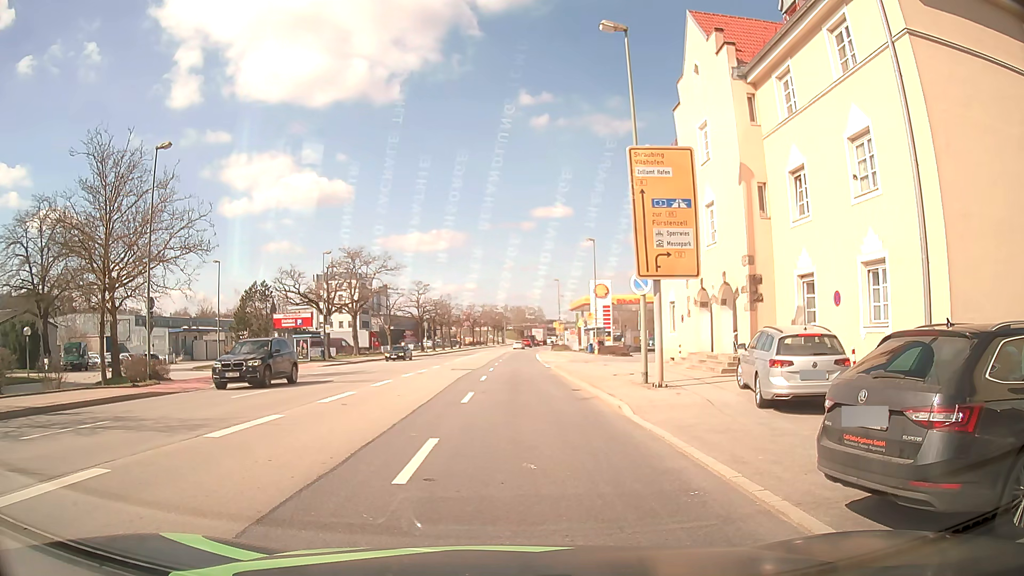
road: primary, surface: asphalt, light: Day
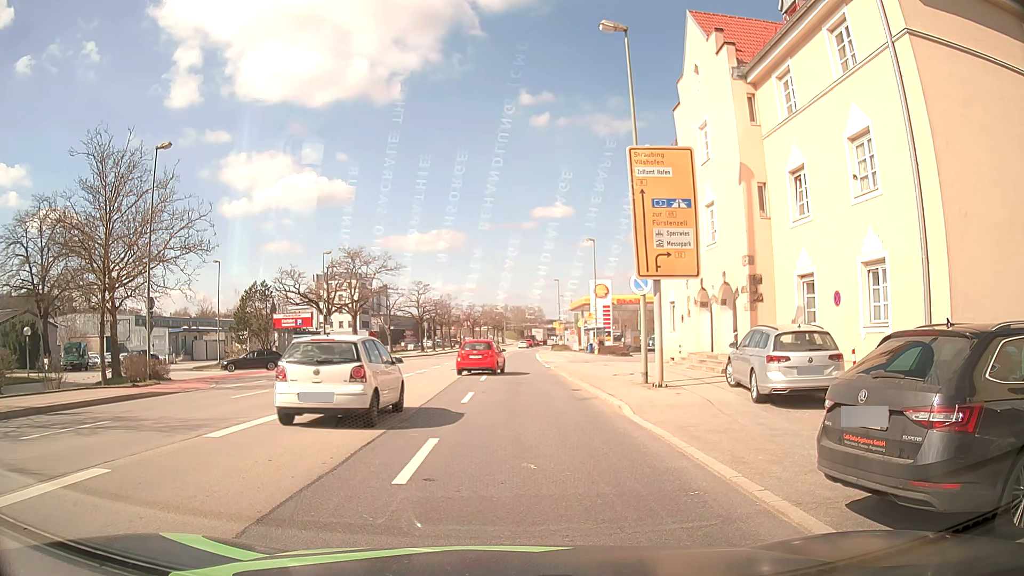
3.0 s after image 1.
(0.0, 0.0) m; 0°
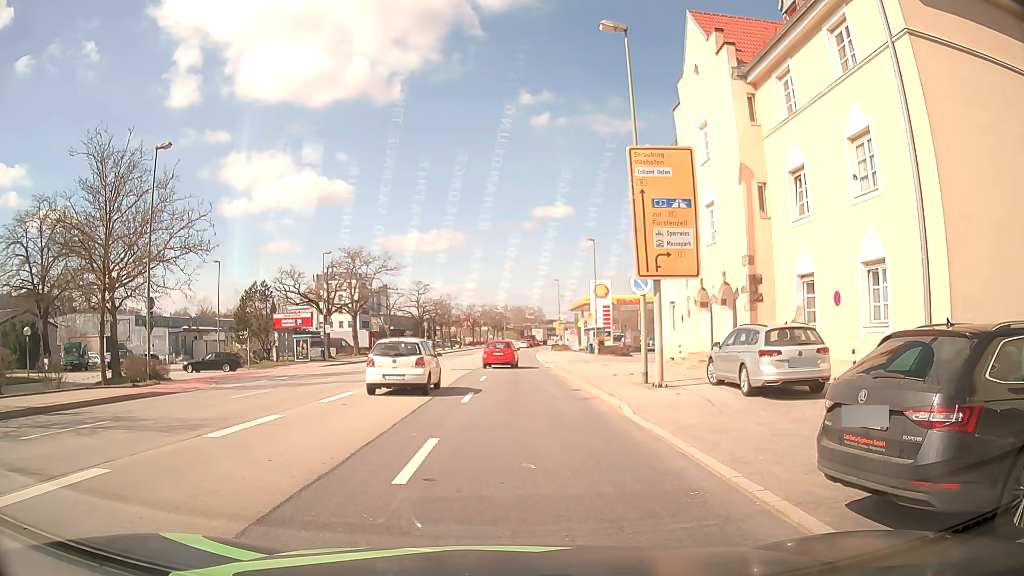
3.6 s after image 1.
(0.0, 0.0) m; 0°
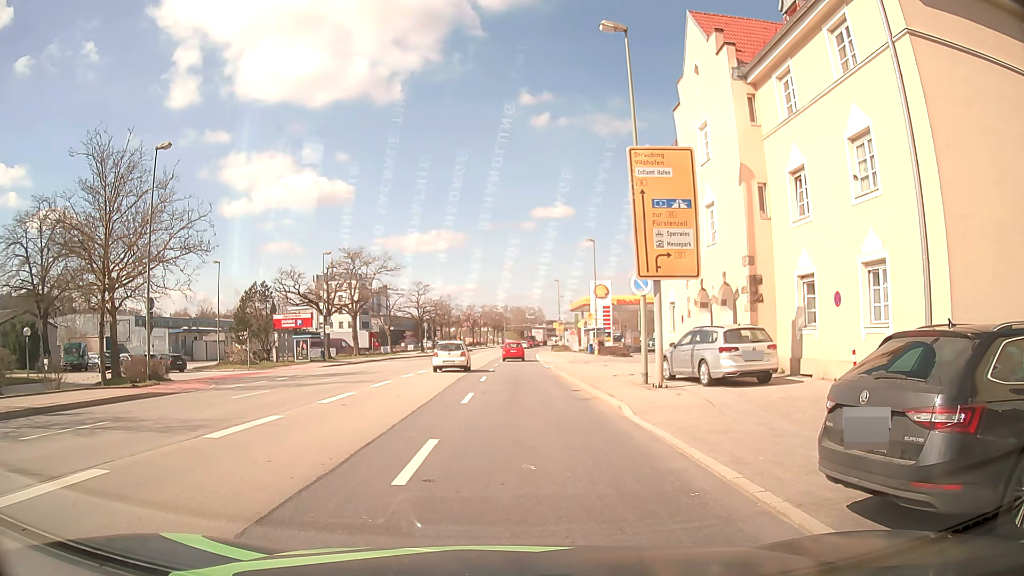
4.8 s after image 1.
(0.0, 0.0) m; 0°
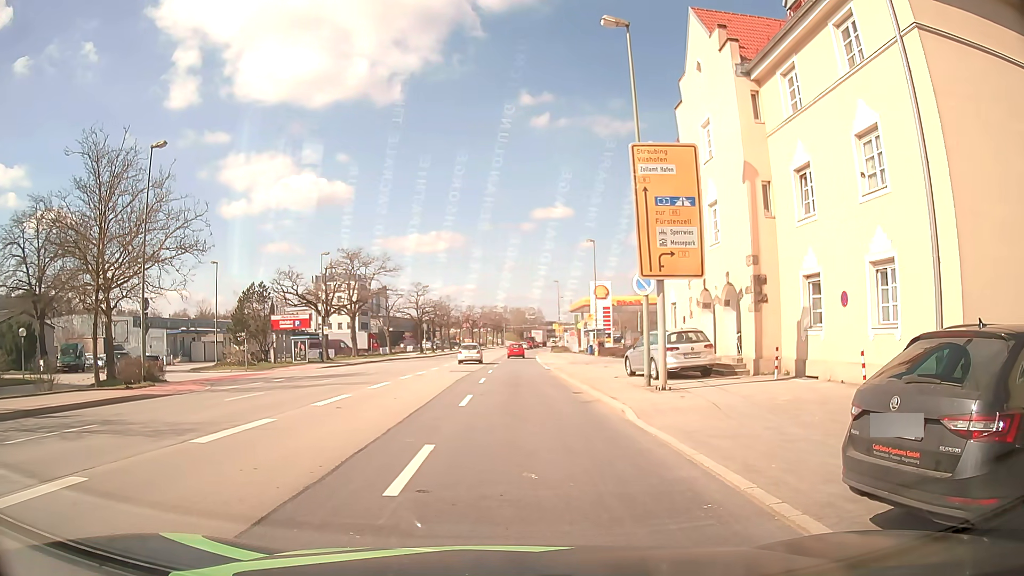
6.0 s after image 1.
(0.0, +0.4) m; 0°
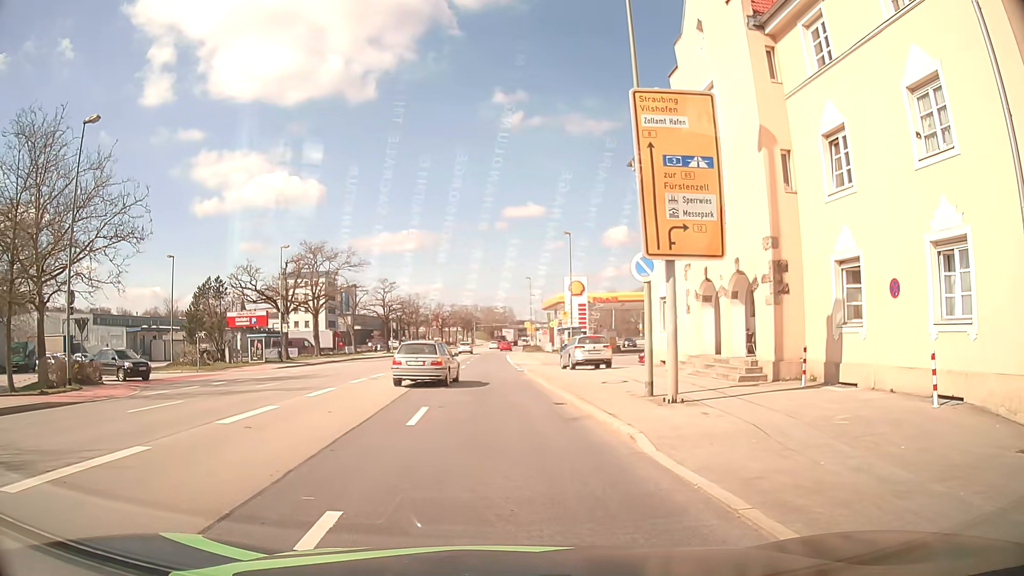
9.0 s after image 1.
(0.0, +3.8) m; +3°
